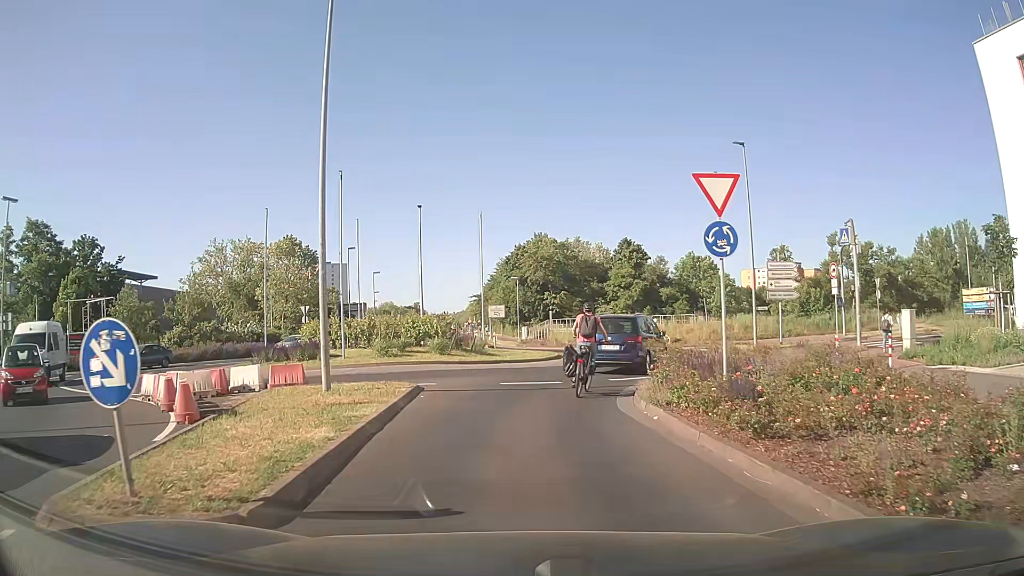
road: secondary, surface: asphalt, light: Day
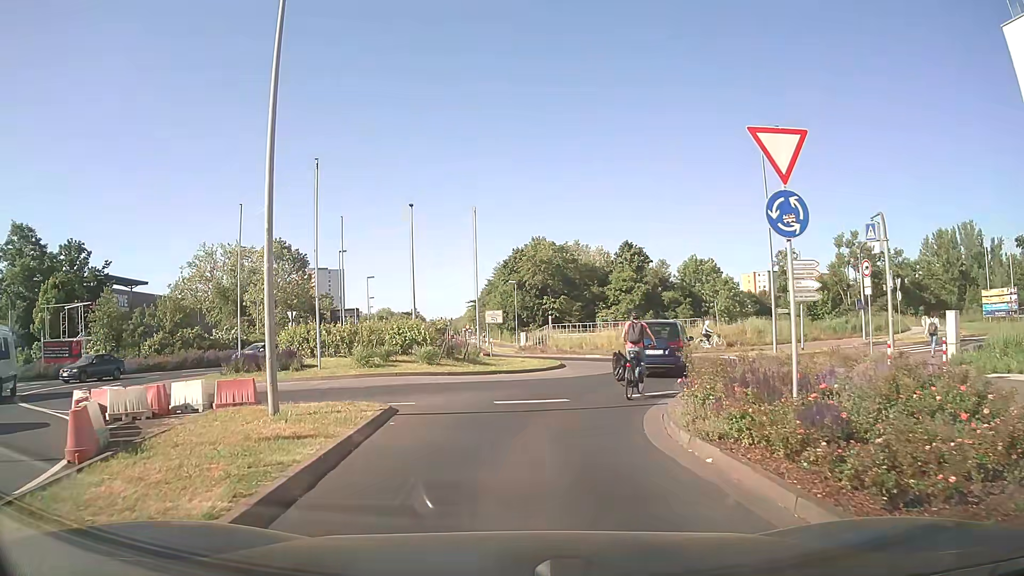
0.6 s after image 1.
(0.0, +2.9) m; 0°
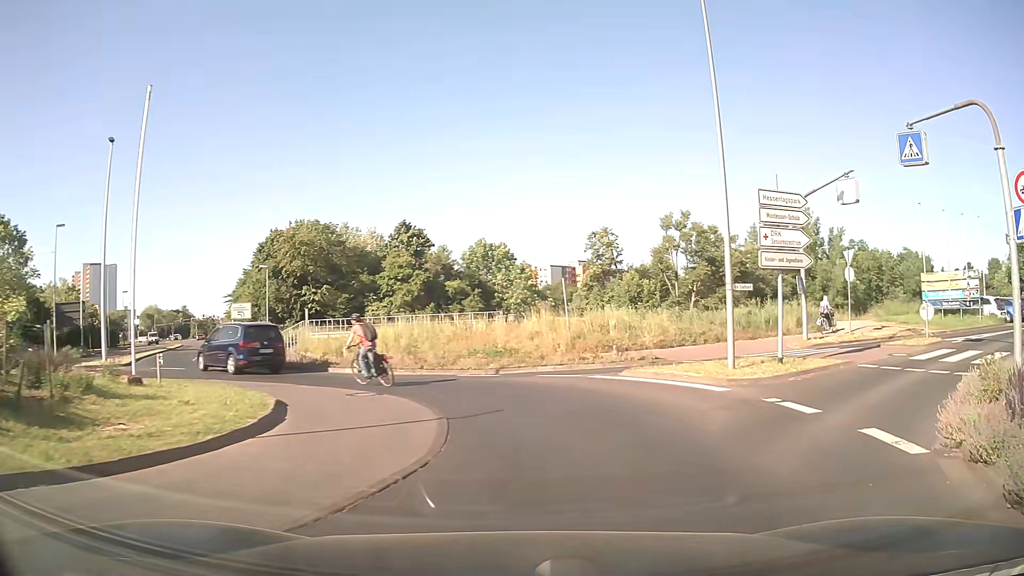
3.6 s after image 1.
(+1.3, +16.4) m; +19°
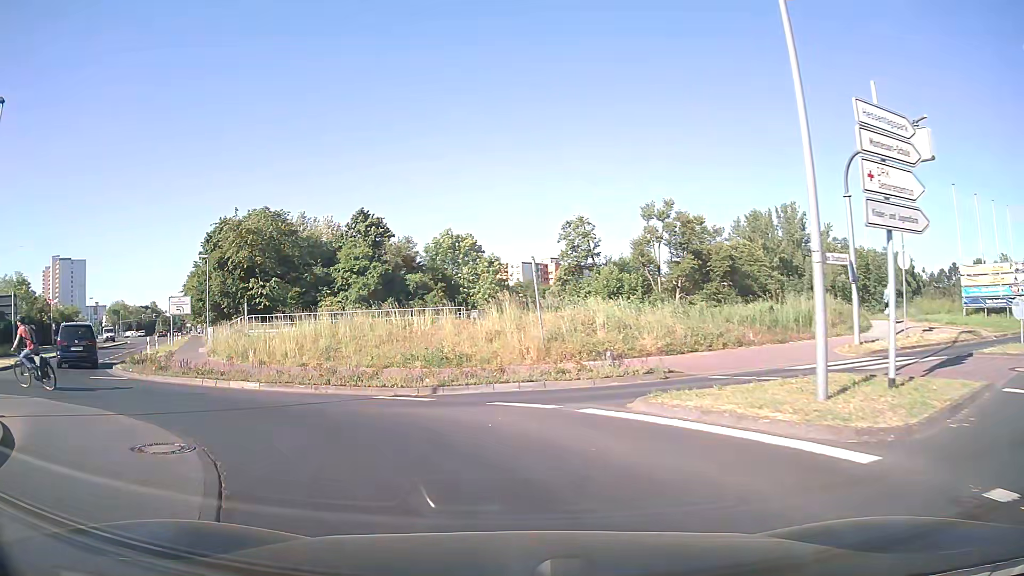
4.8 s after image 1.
(+0.4, +6.8) m; +2°
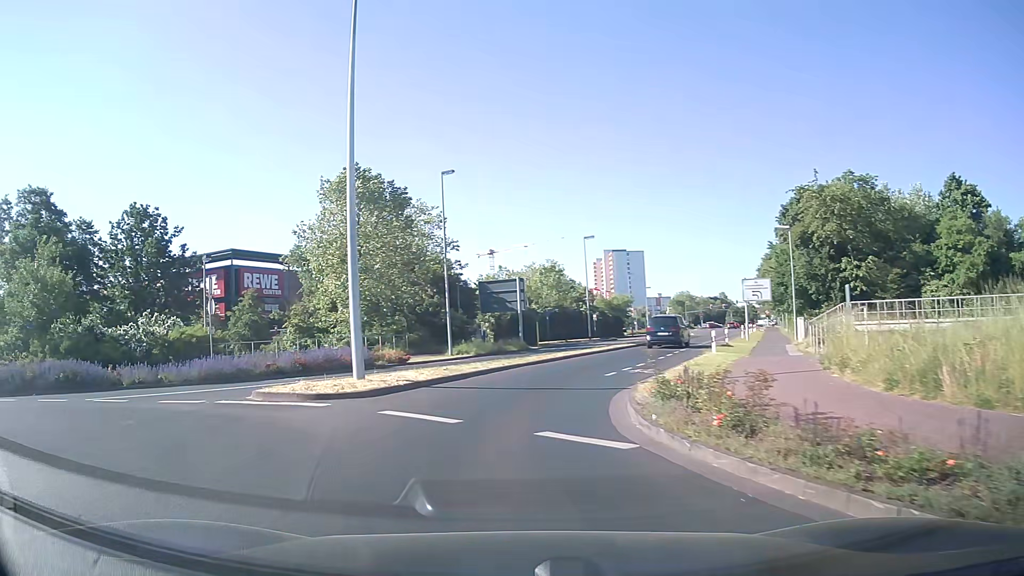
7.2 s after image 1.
(-5.2, +11.8) m; -48°
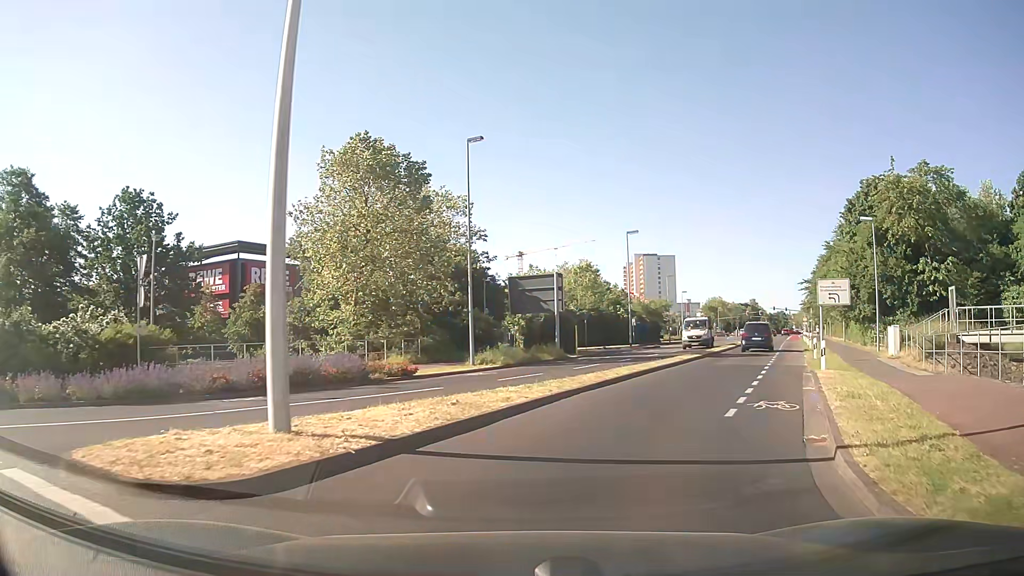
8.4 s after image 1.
(-0.5, +7.5) m; -2°
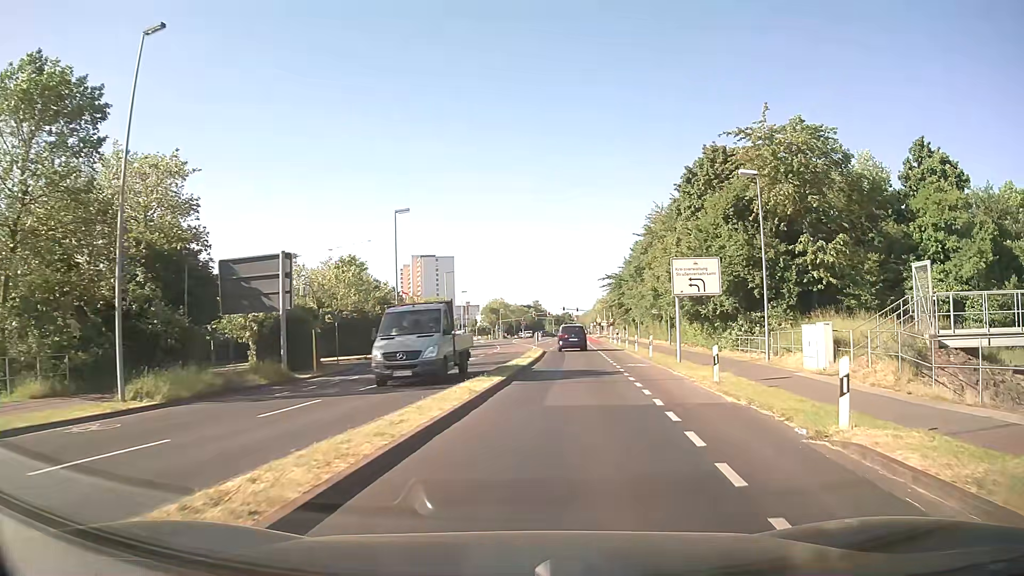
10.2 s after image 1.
(+2.4, +13.0) m; +19°
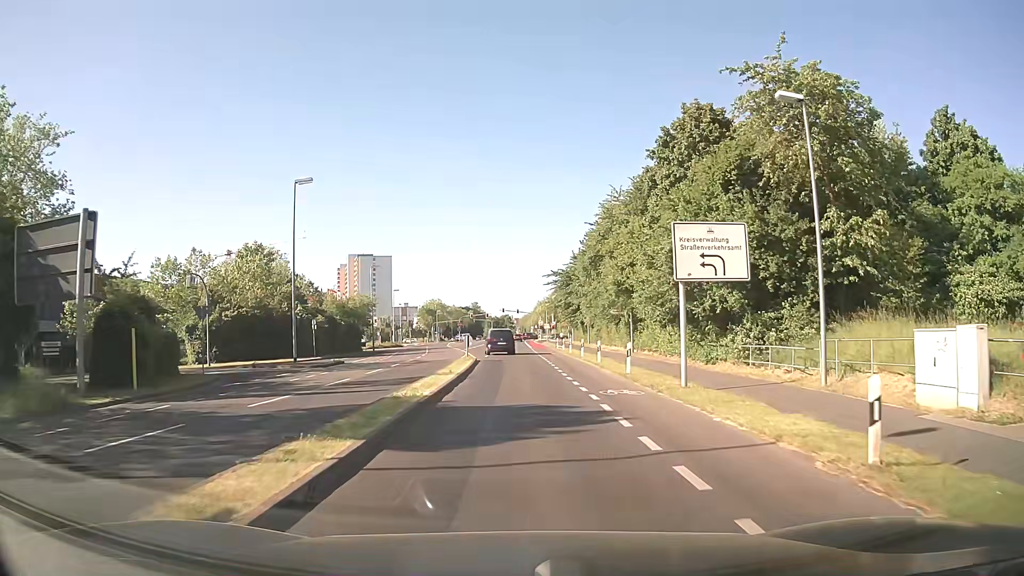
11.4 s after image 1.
(+0.6, +10.4) m; +5°
(0, +10) (0, +20) (0, +30) (0, +40) (0, +50) (0, +60) (0, +70) (0, +80) (0, +90) (0, +100) m
